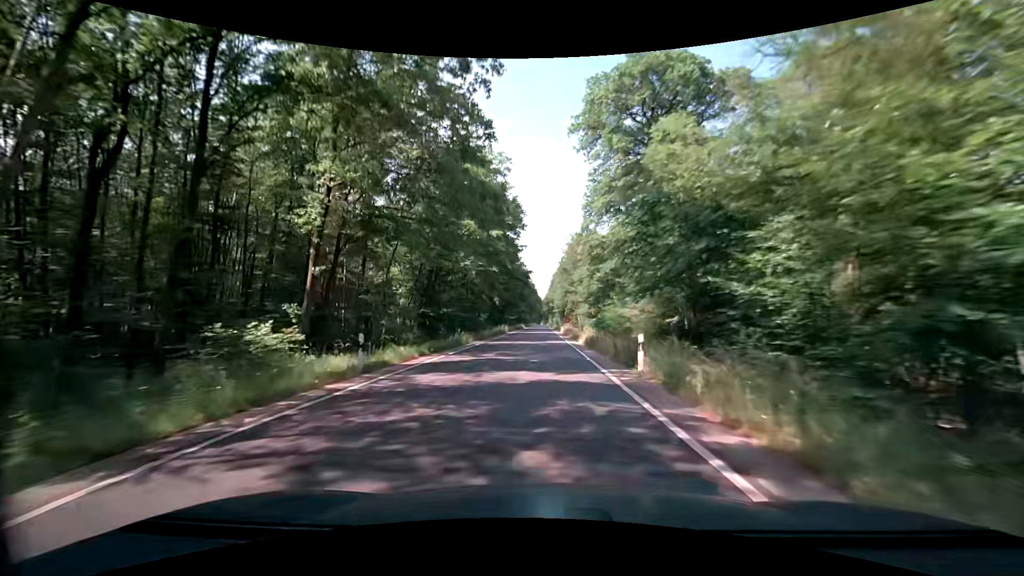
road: secondary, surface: asphalt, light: Day
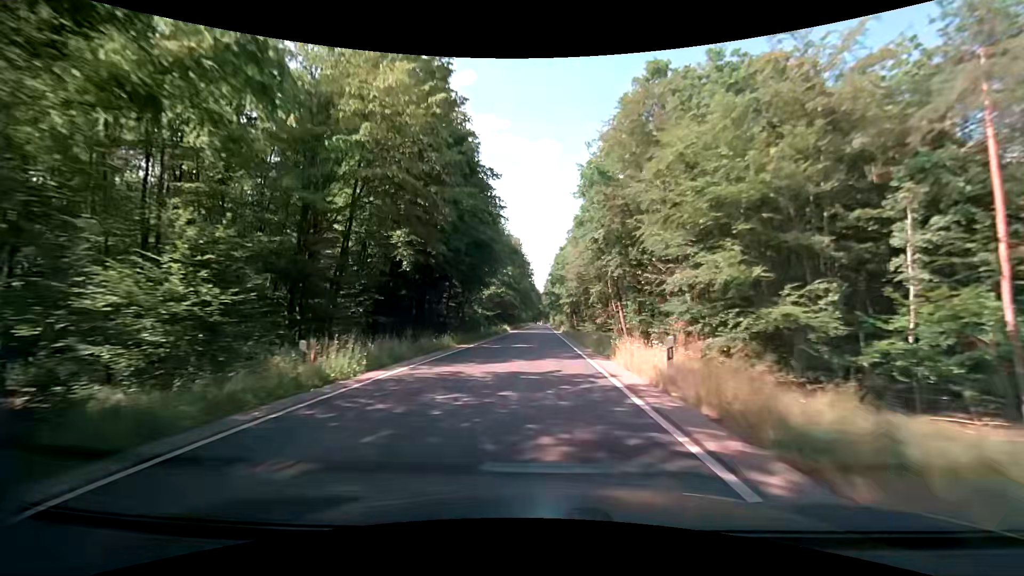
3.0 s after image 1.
(+0.4, +53.7) m; +1°
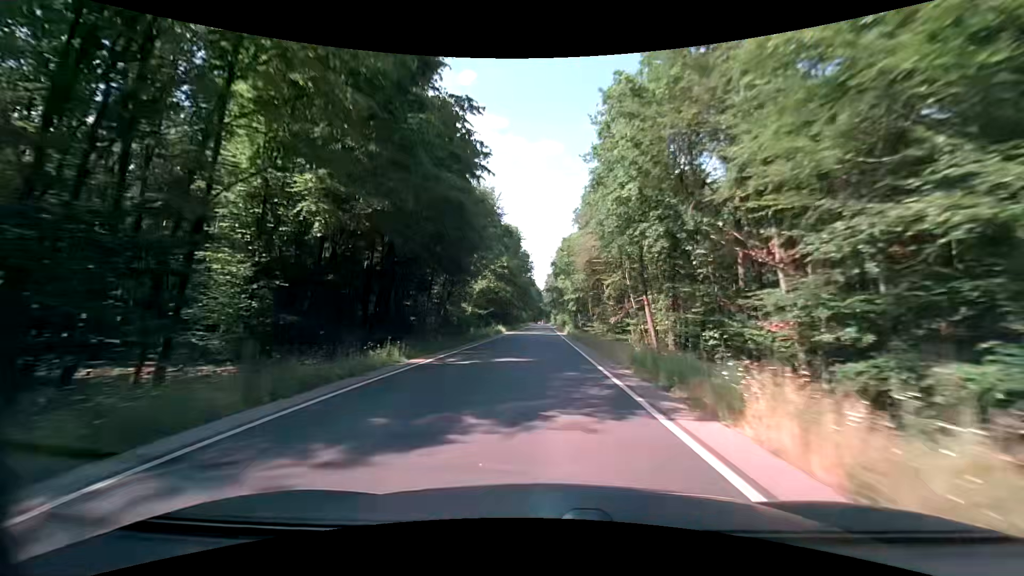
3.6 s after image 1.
(-0.1, +10.7) m; 0°
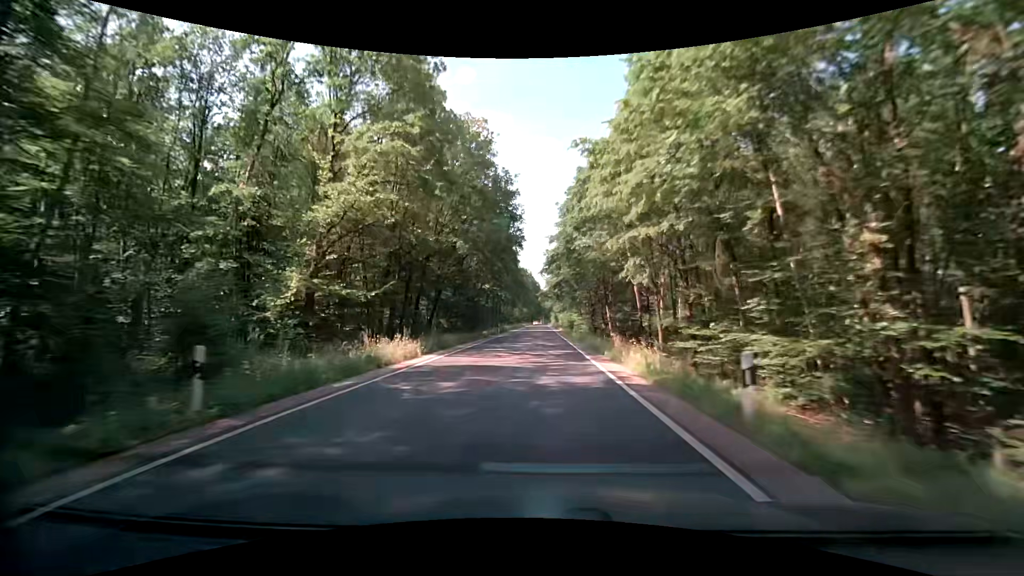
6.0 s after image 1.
(+0.1, +43.0) m; 0°
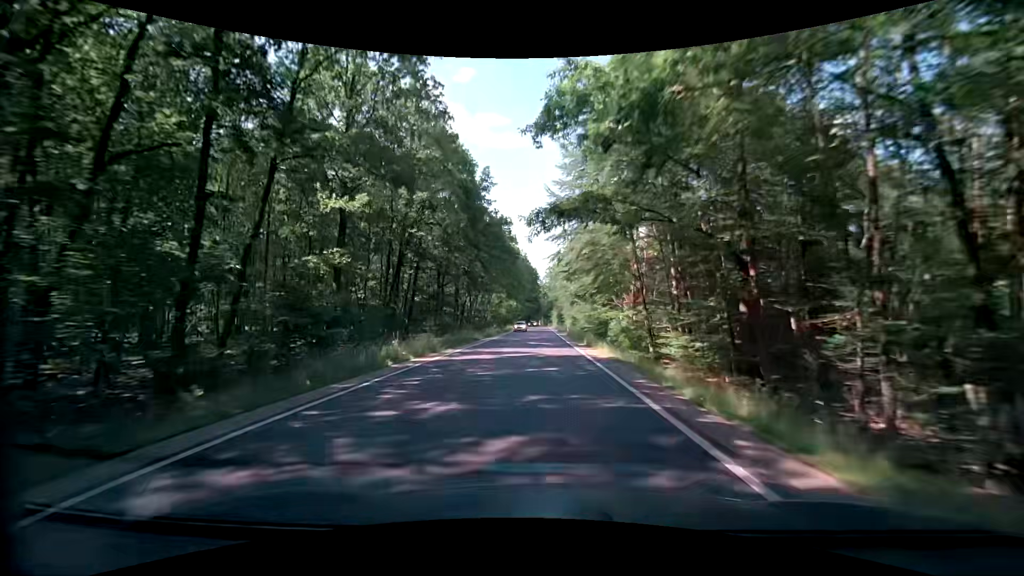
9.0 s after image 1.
(-0.3, +53.8) m; 0°
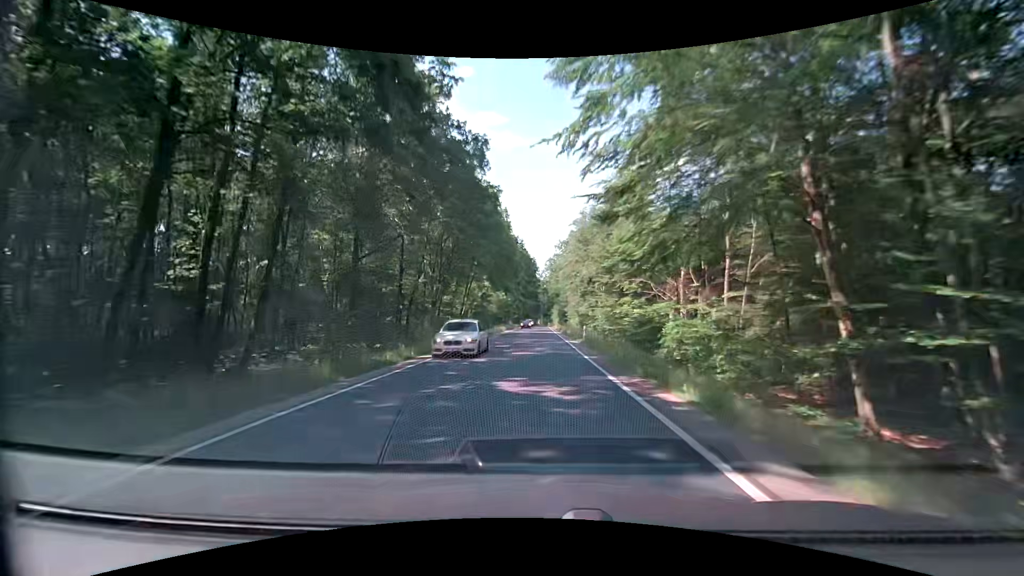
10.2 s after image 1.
(+0.1, +21.5) m; 0°
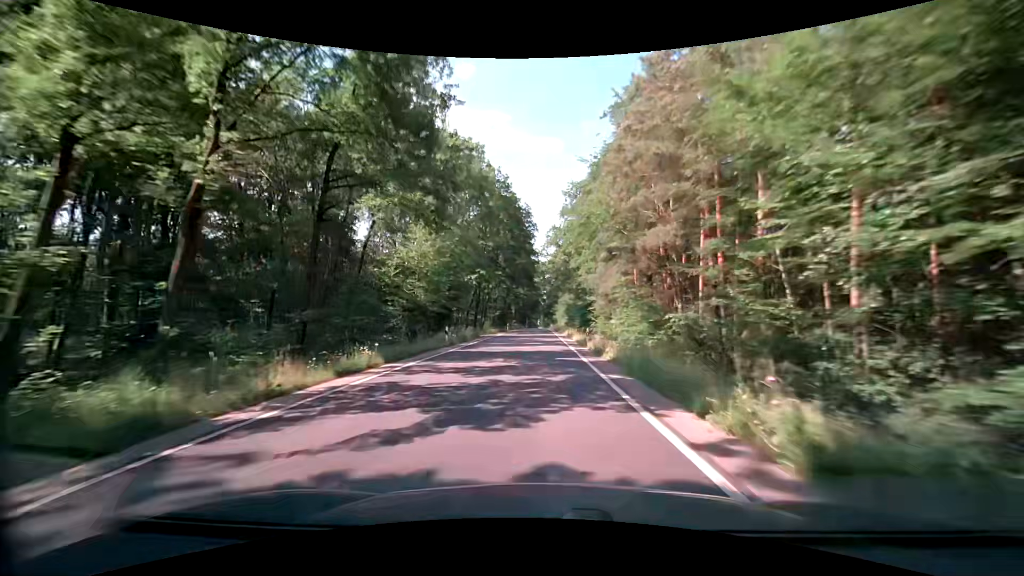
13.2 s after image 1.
(+0.5, +53.8) m; +1°
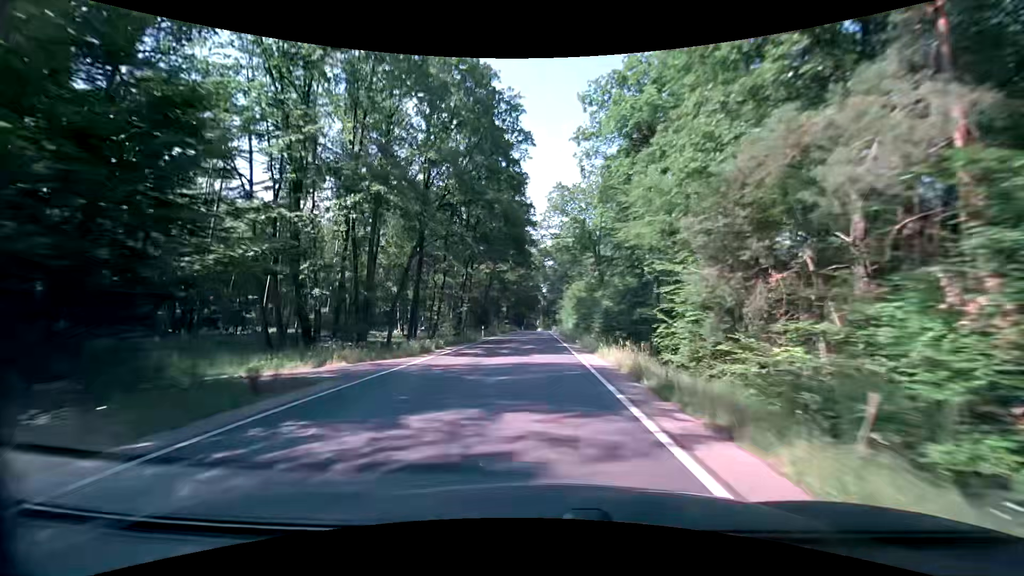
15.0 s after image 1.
(-0.4, +32.2) m; -1°
(0, +10) (0, +20) (0, +30) (0, +40) (0, +50) (0, +60) (-1, +70) (-1, +80) (-1, +90) (-1, +100) m
